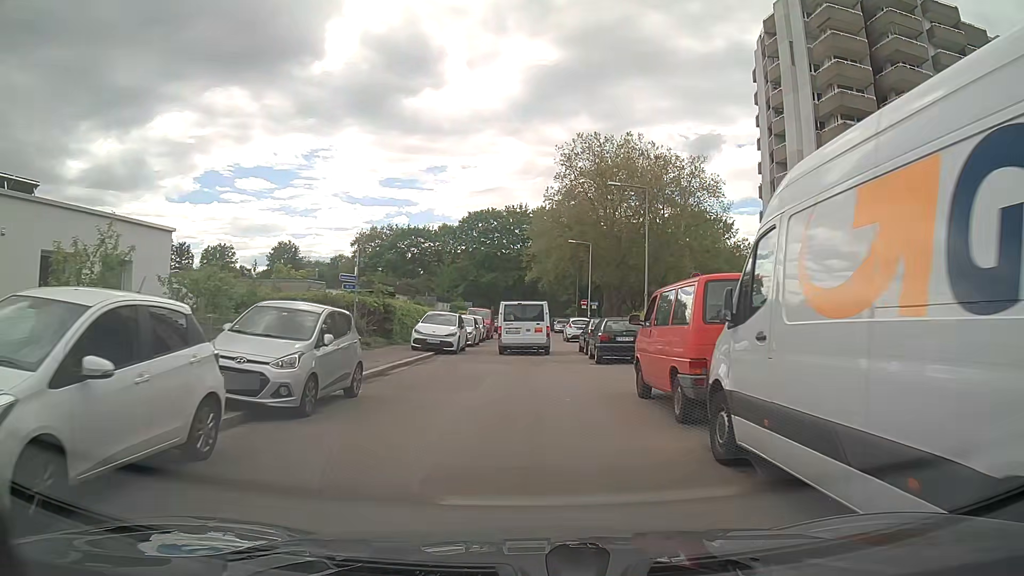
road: residential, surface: asphalt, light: Day
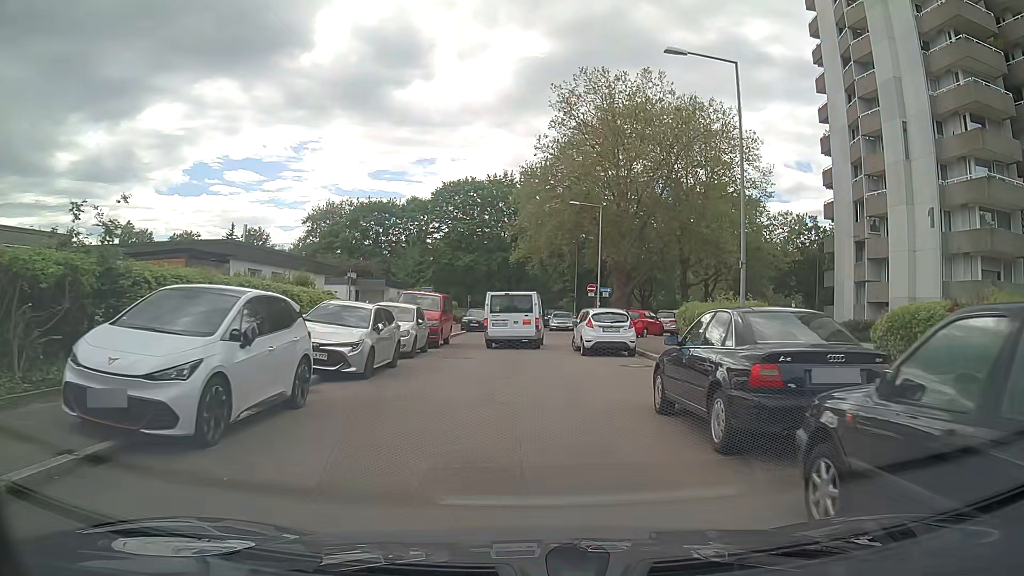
(+0.1, +19.6) m; 0°
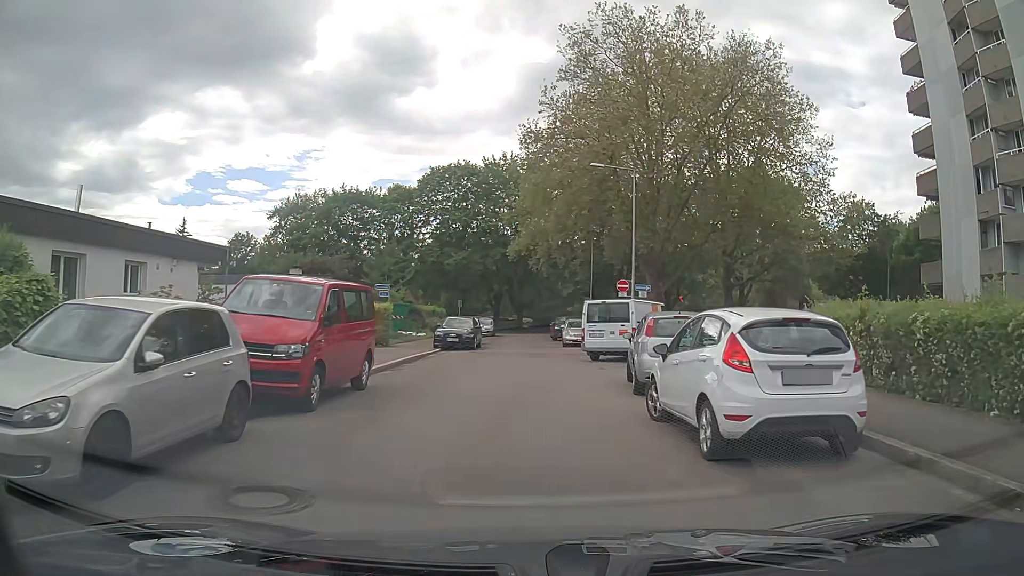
(0.0, +14.4) m; 0°
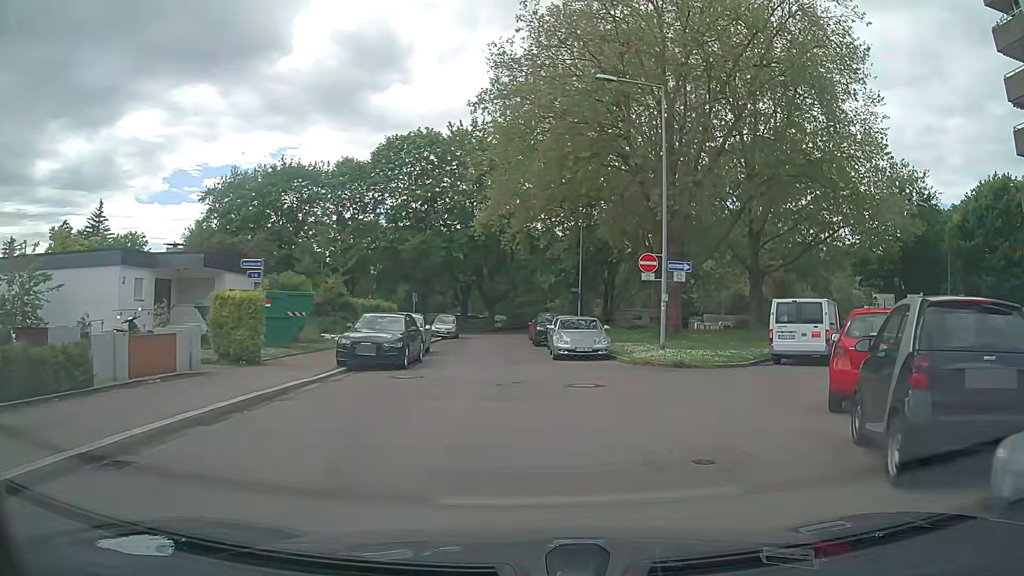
(+0.1, +12.6) m; +3°
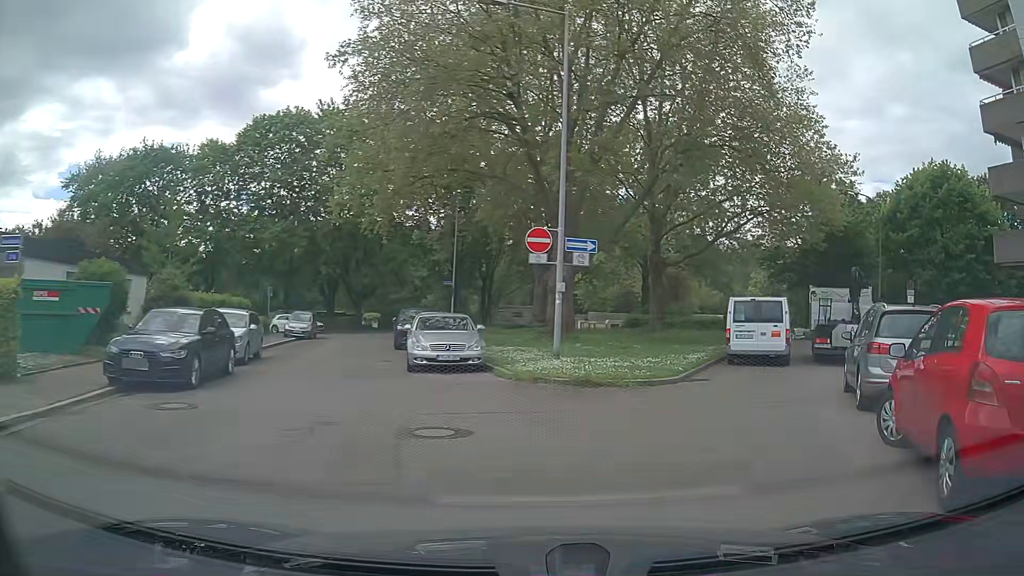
(+0.4, +5.7) m; +11°
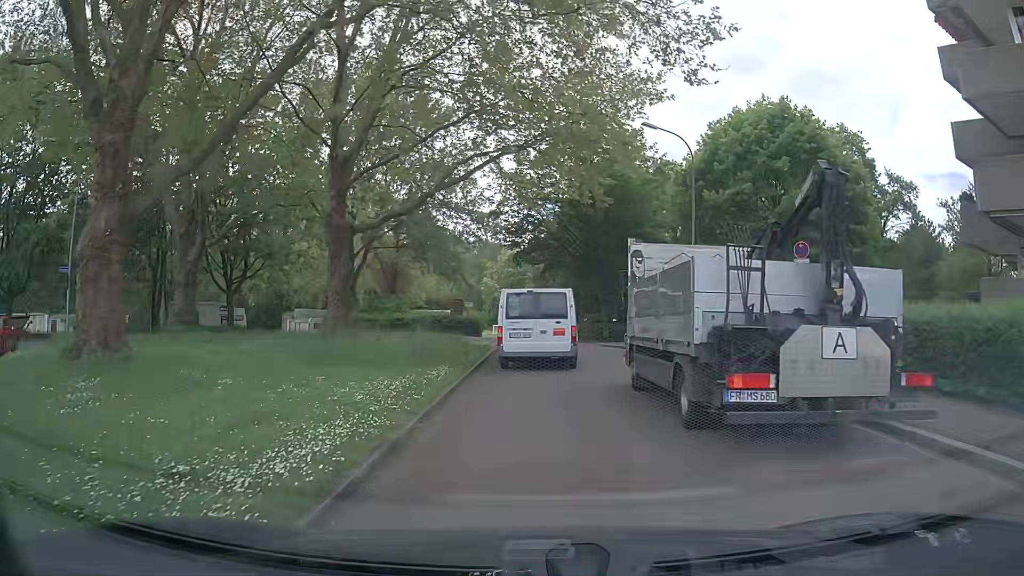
(+3.6, +14.2) m; +21°
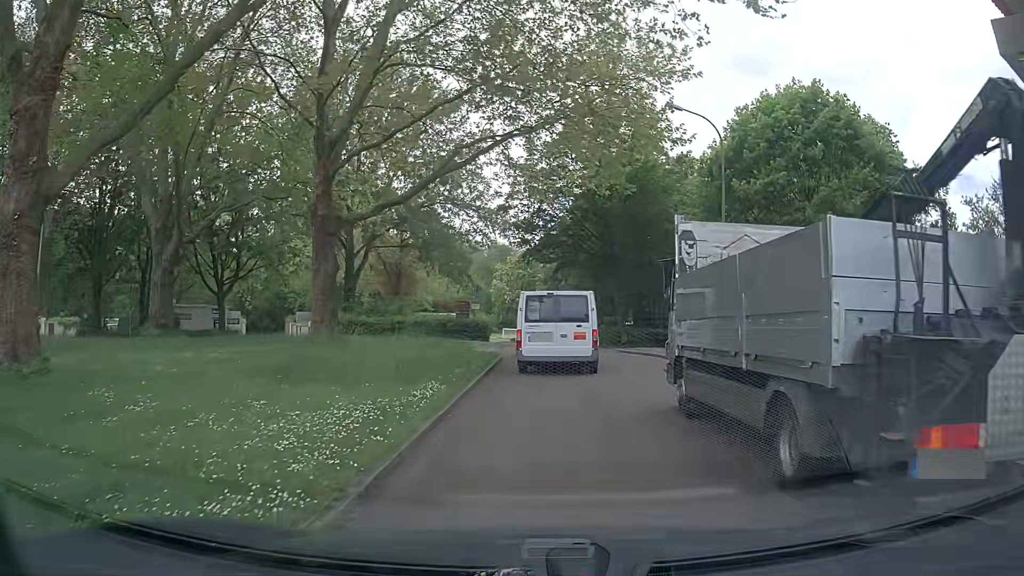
(0.0, +3.0) m; -2°
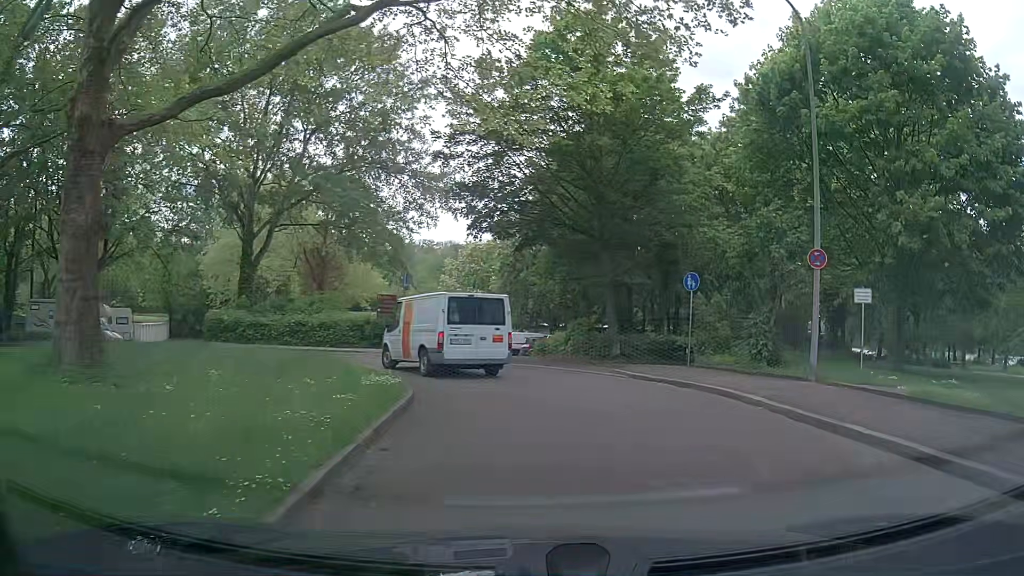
(+0.4, +11.5) m; +2°
